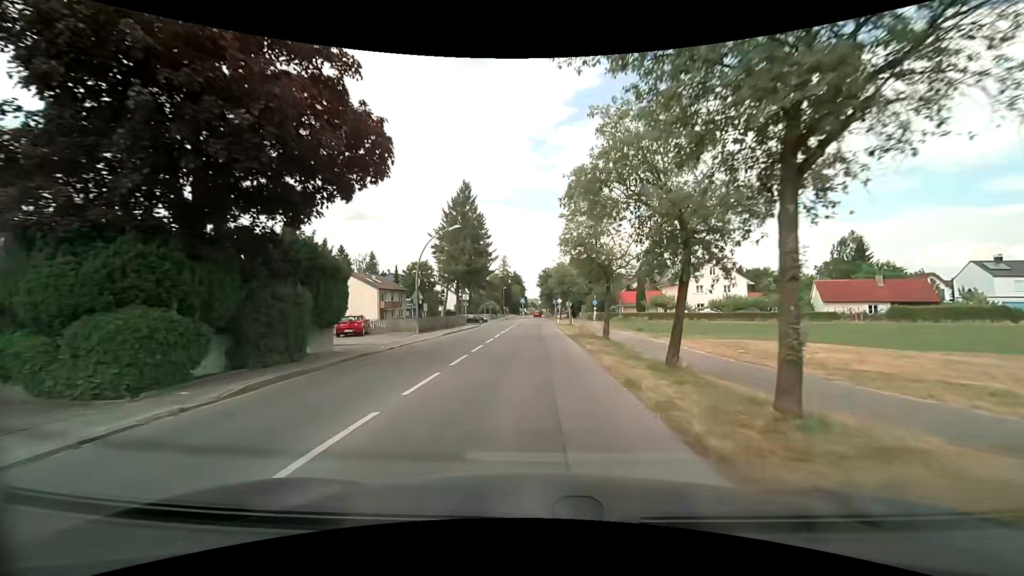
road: tertiary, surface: asphalt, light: Day
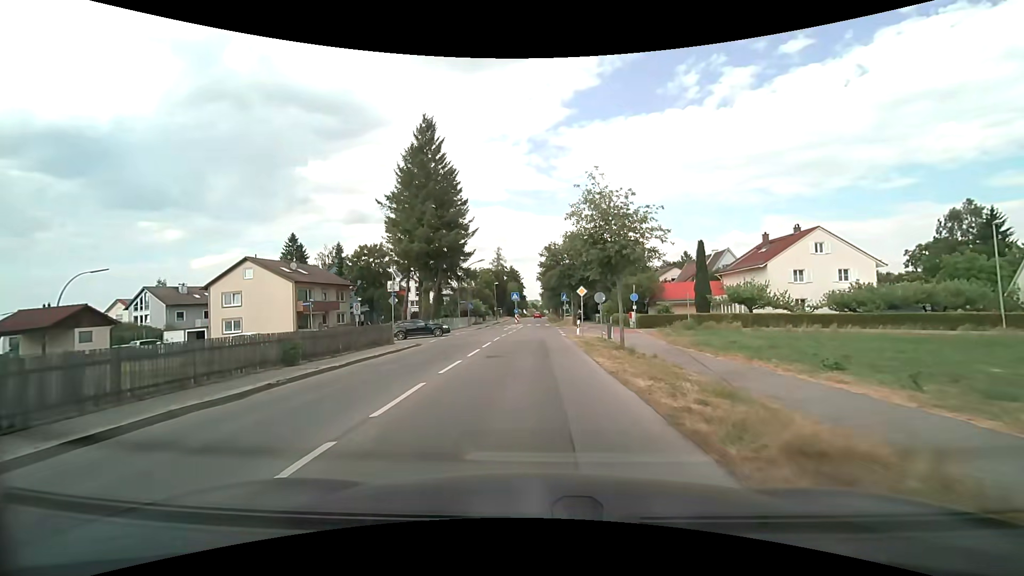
(0.0, +28.0) m; 0°
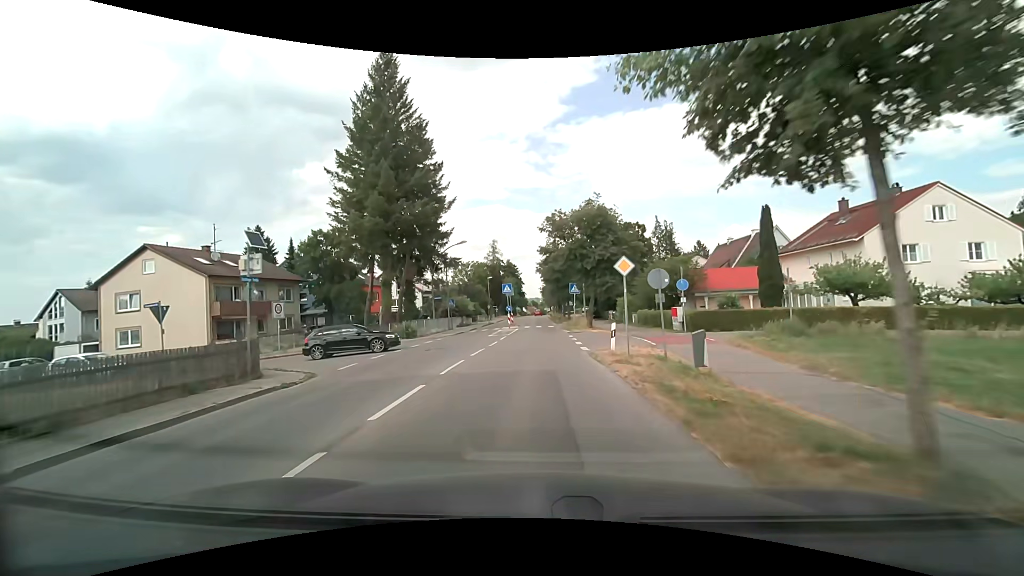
(+0.1, +13.8) m; 0°
(0, +10) (0, +20) (0, +30) (0, +40) (0, +50) (0, +60) (0, +70) (0, +80) (0, +90) (0, +100) m
